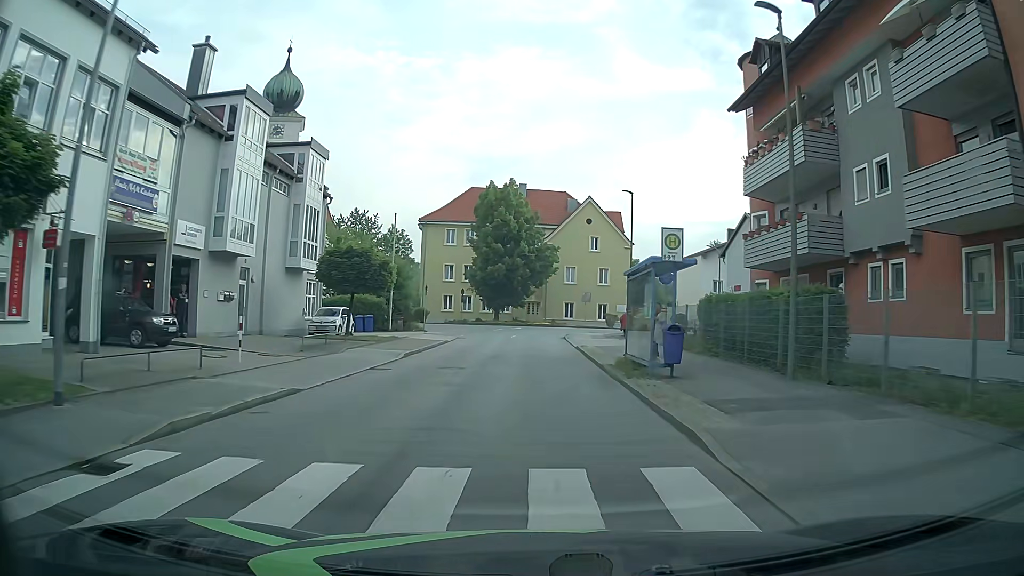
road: unclassified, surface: asphalt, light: Day
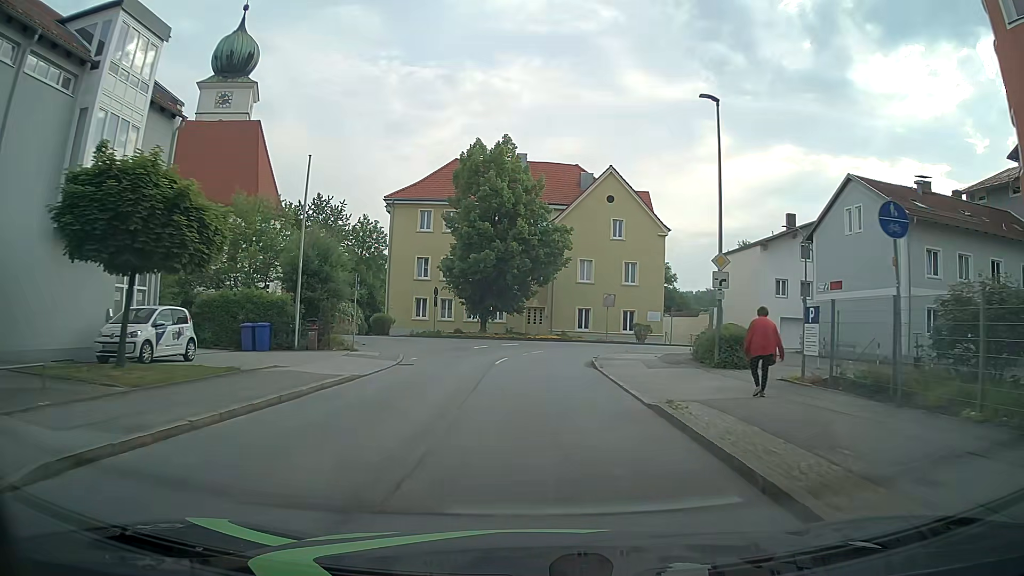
(0.0, +17.7) m; 0°
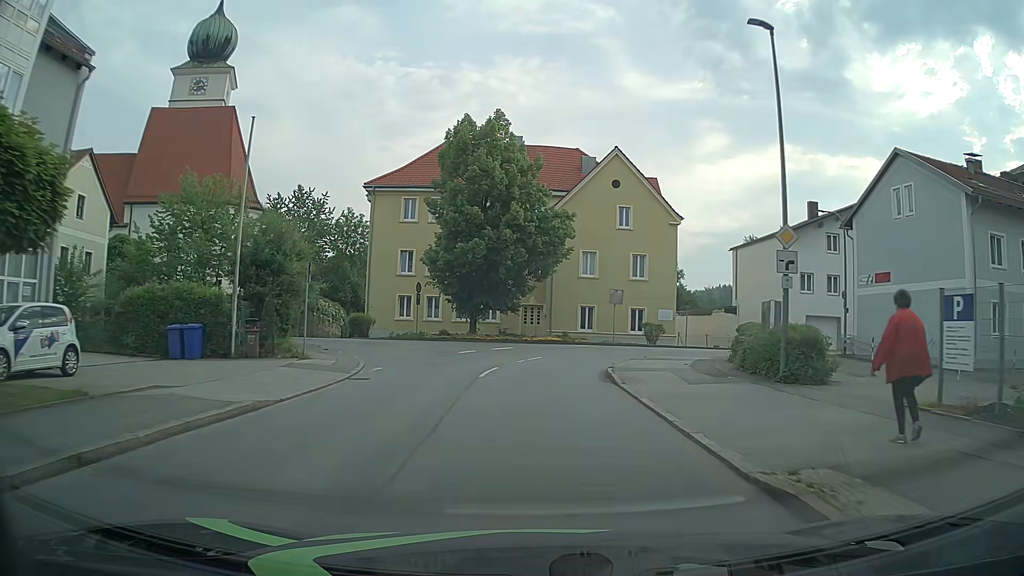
(0.0, +5.5) m; 0°
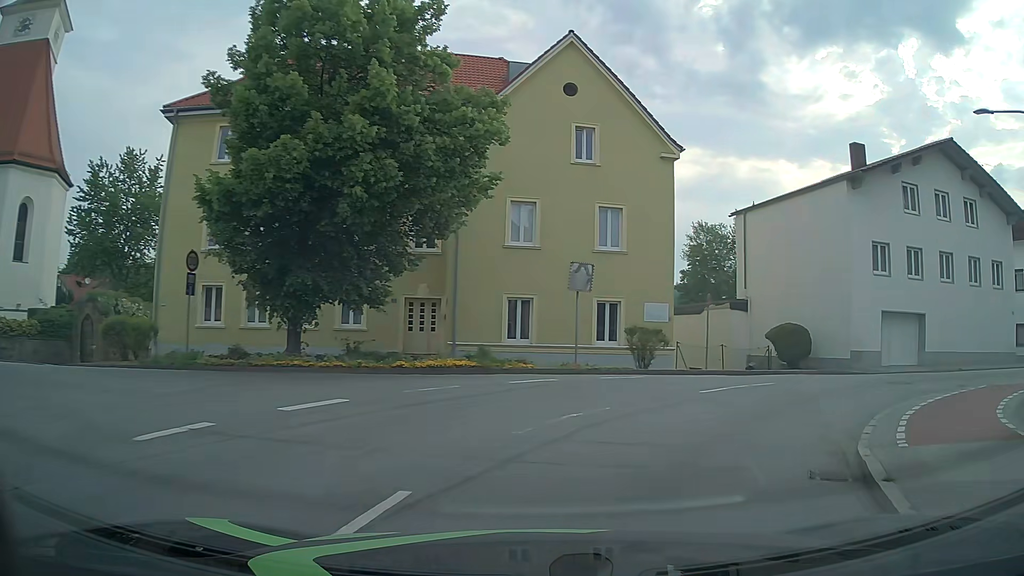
(+0.4, +19.6) m; +8°
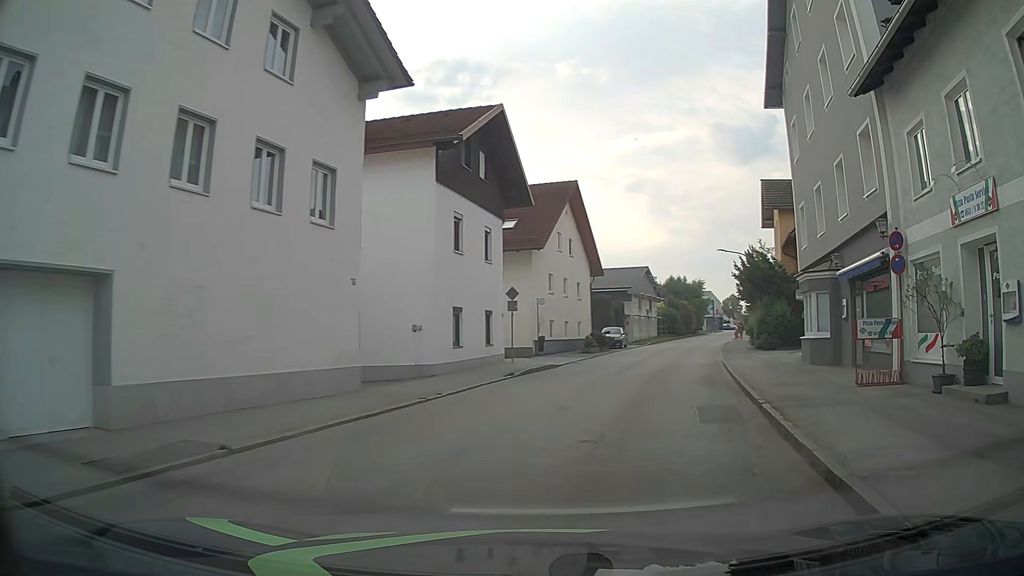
(+10.9, +17.6) m; +64°
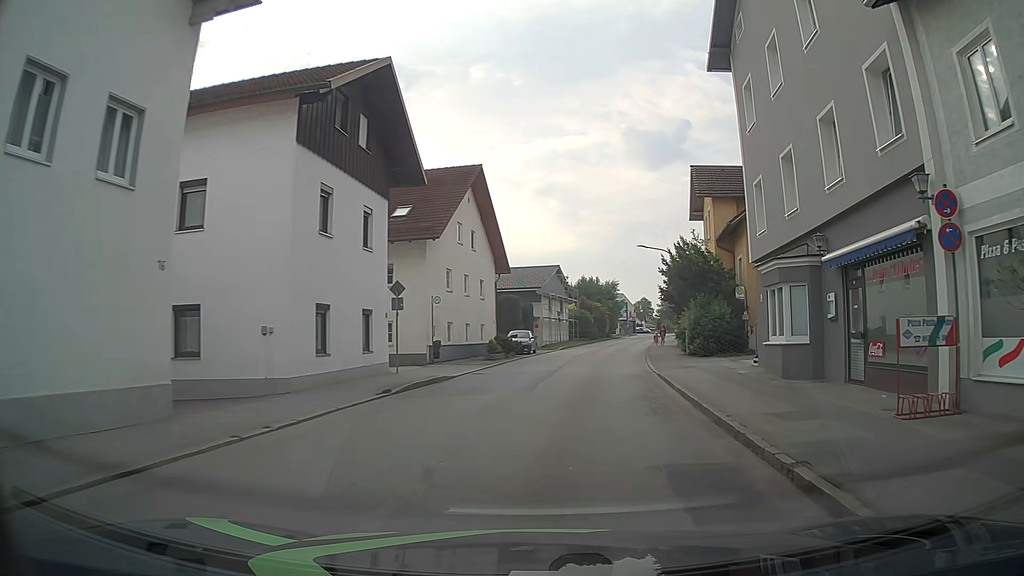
(+0.4, +5.1) m; +9°
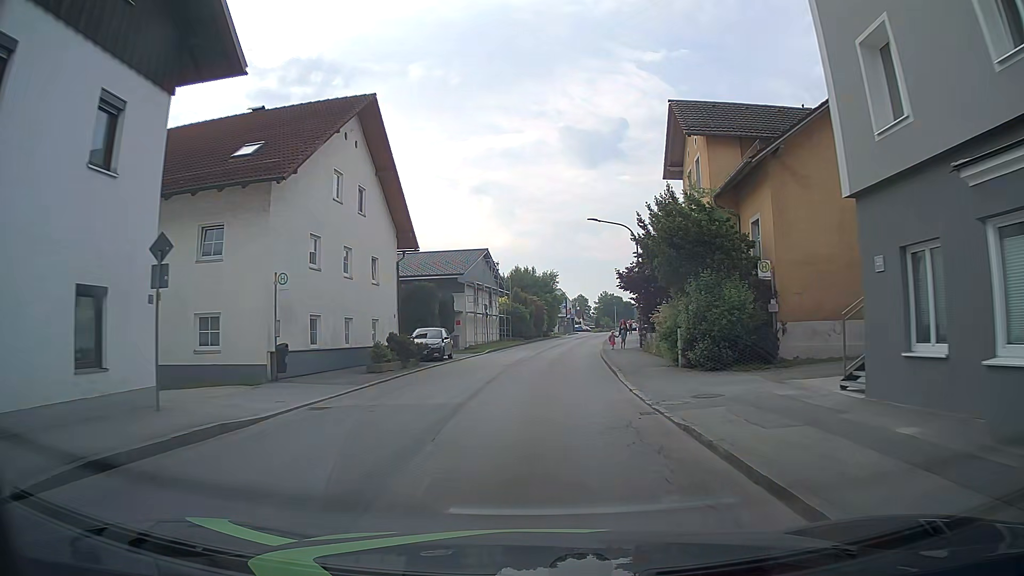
(+0.5, +11.6) m; +5°
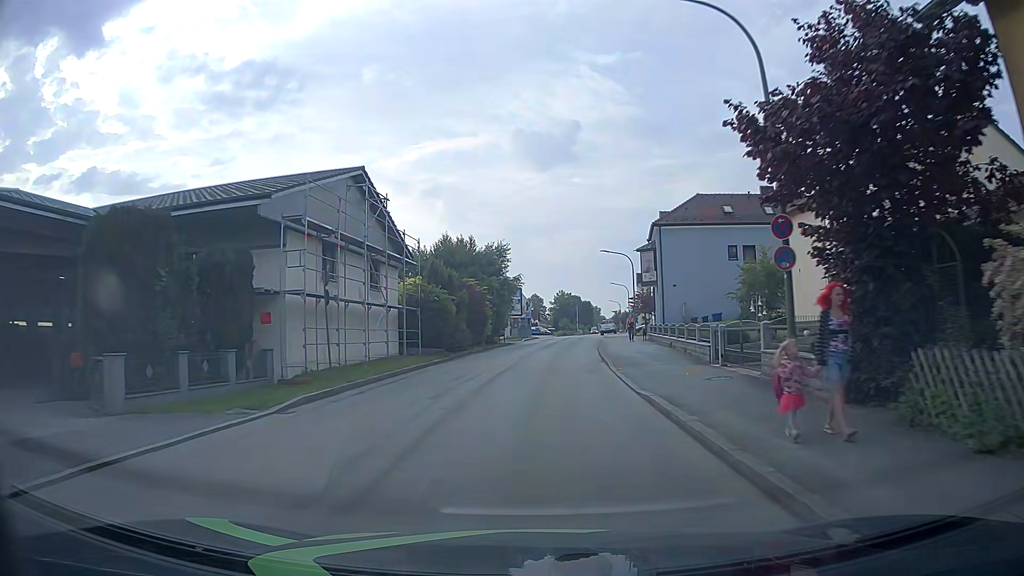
(+0.8, +27.4) m; +4°
